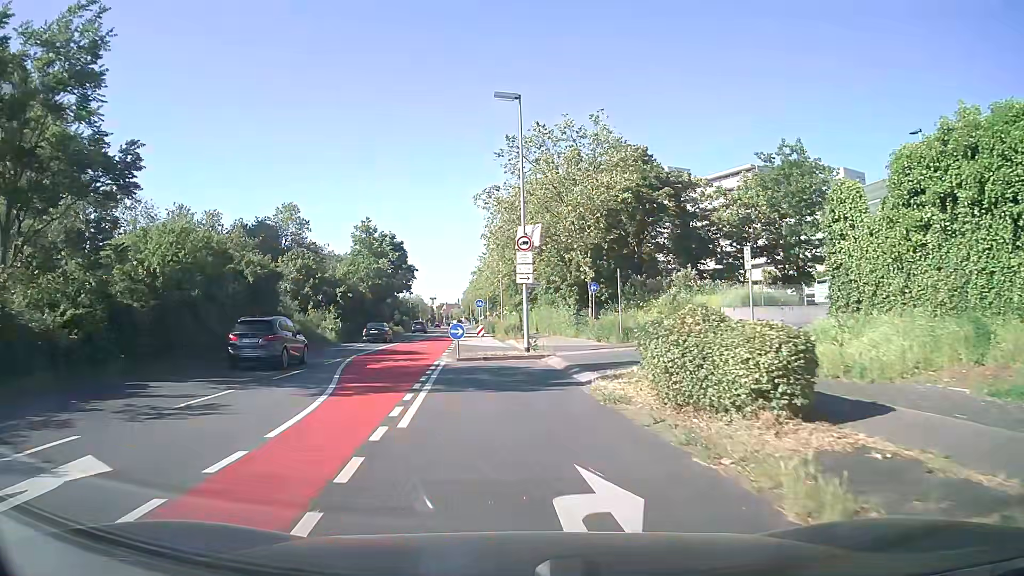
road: secondary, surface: asphalt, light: Day
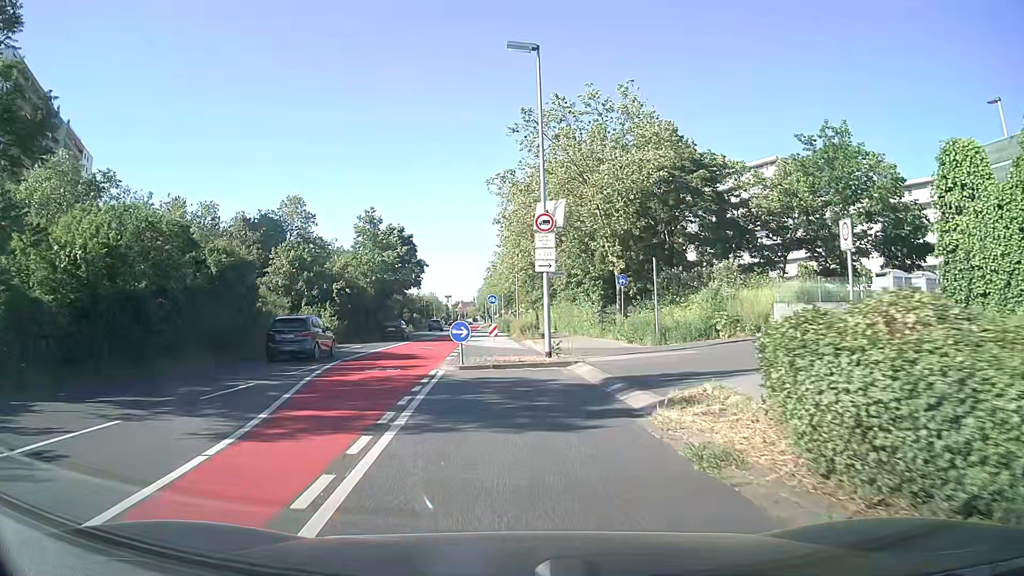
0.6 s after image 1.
(0.0, +4.8) m; -1°
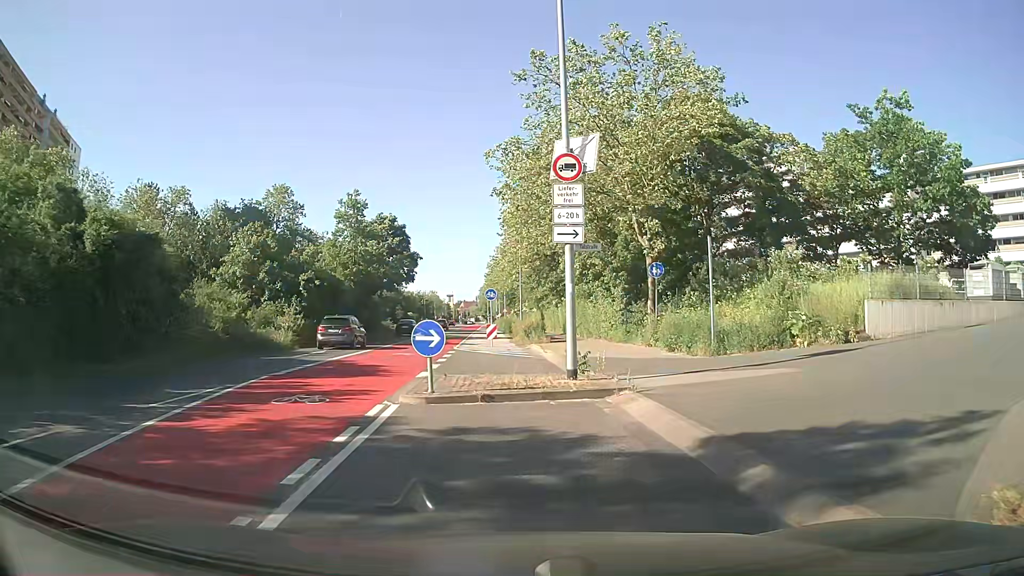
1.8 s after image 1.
(-0.1, +7.2) m; 0°
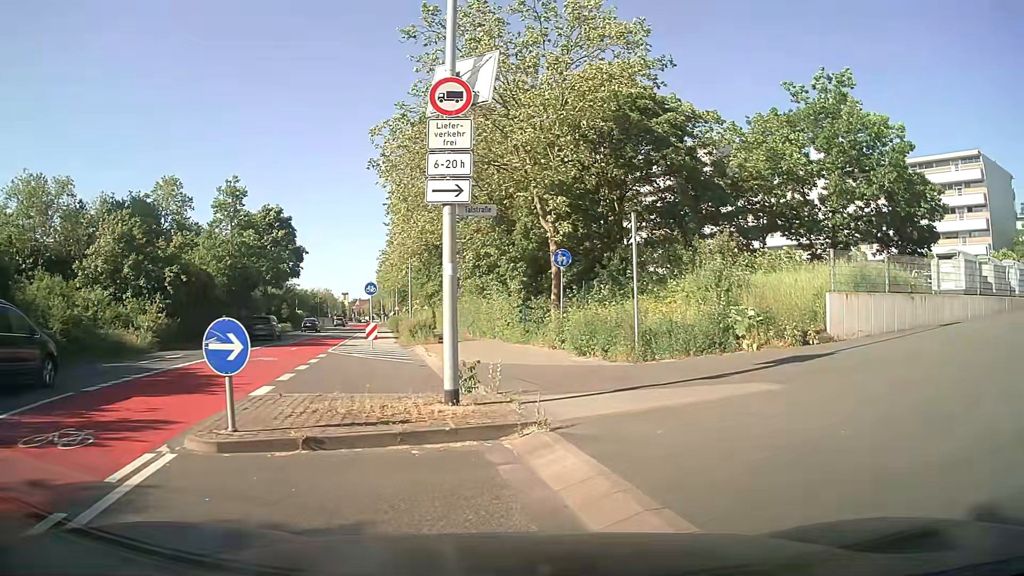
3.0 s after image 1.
(+0.2, +3.8) m; +10°
